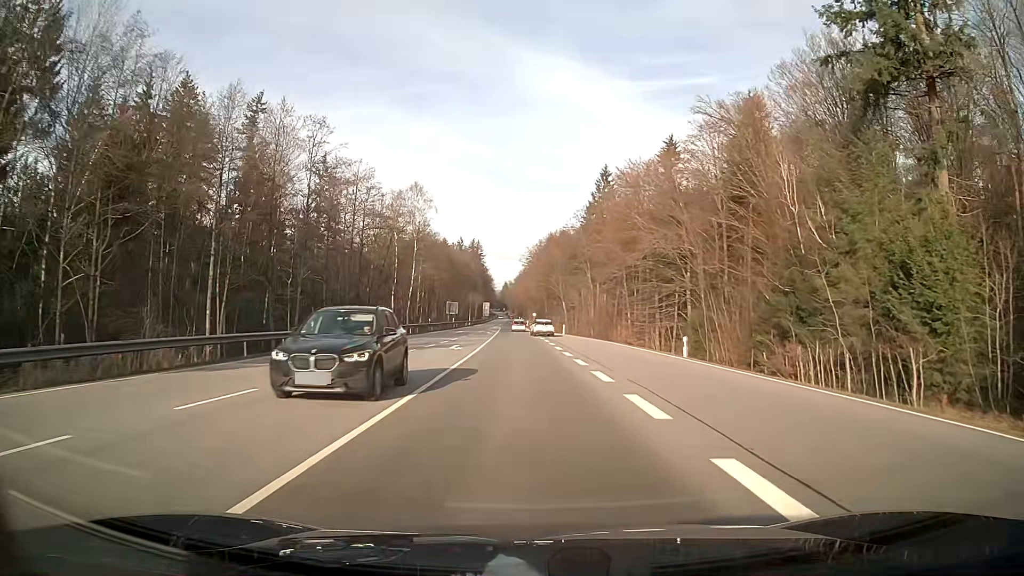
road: secondary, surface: asphalt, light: Day
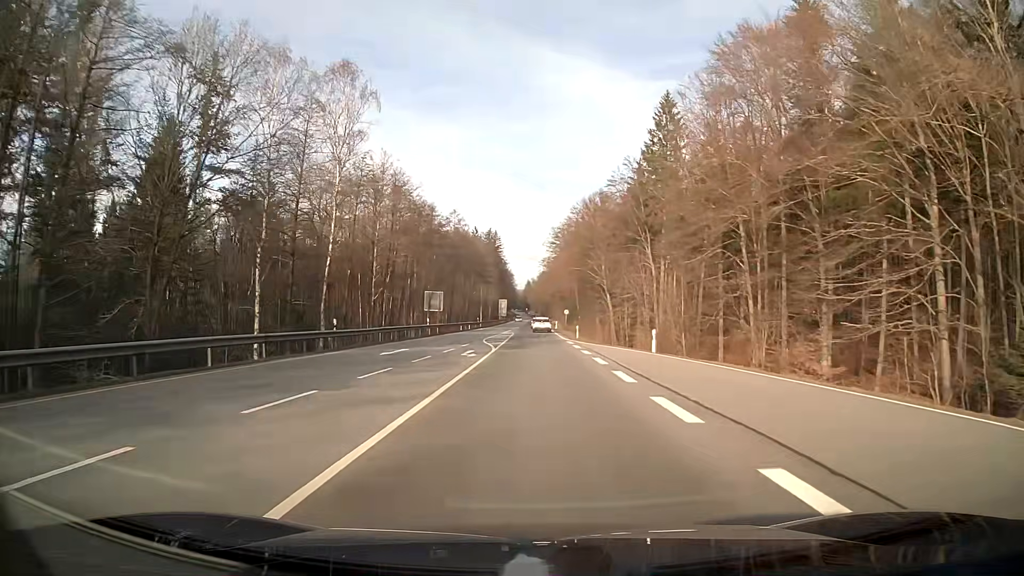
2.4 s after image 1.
(-0.9, +42.4) m; -2°
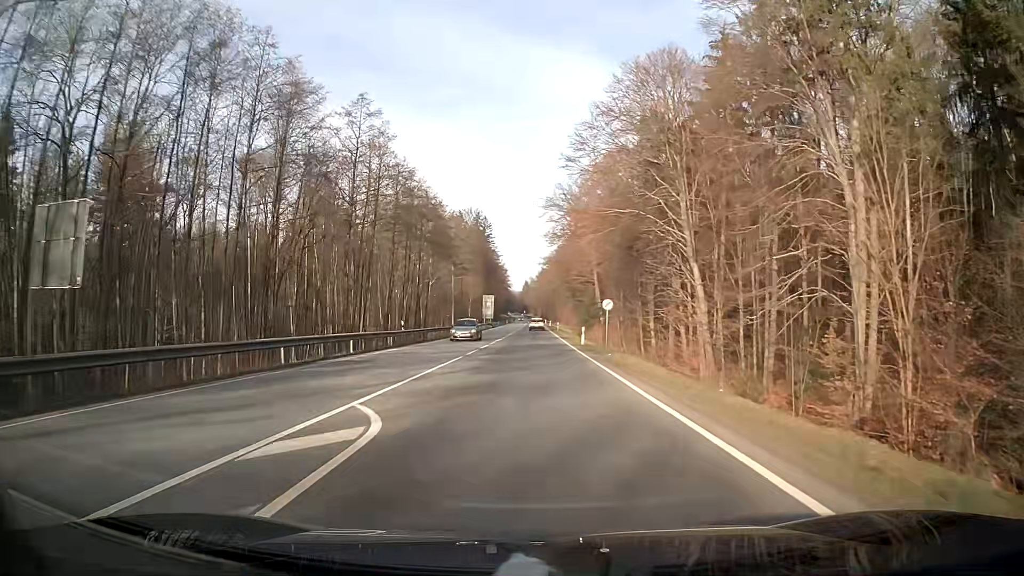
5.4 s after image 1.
(+0.2, +53.4) m; 0°
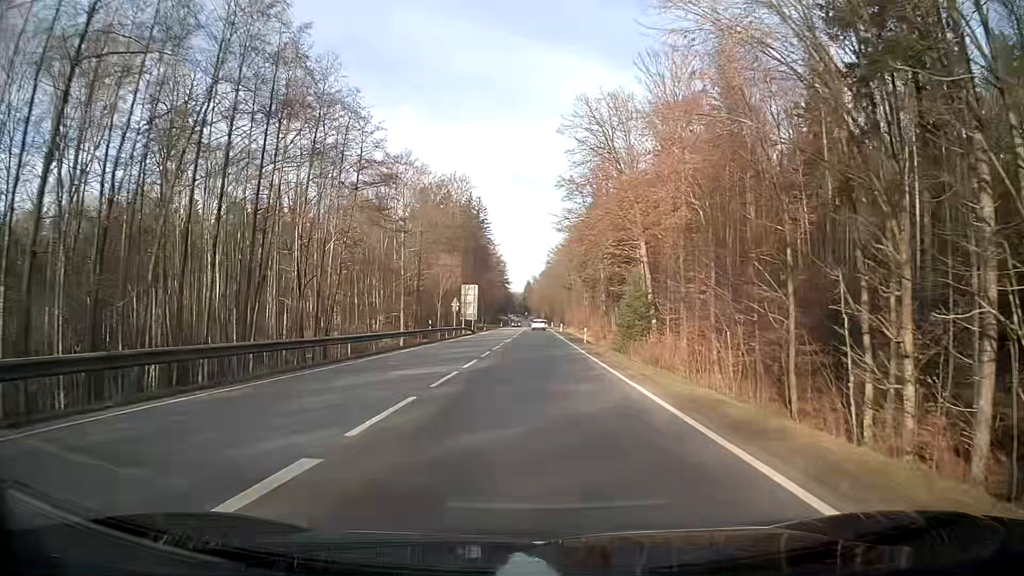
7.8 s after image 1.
(-0.3, +43.0) m; 0°
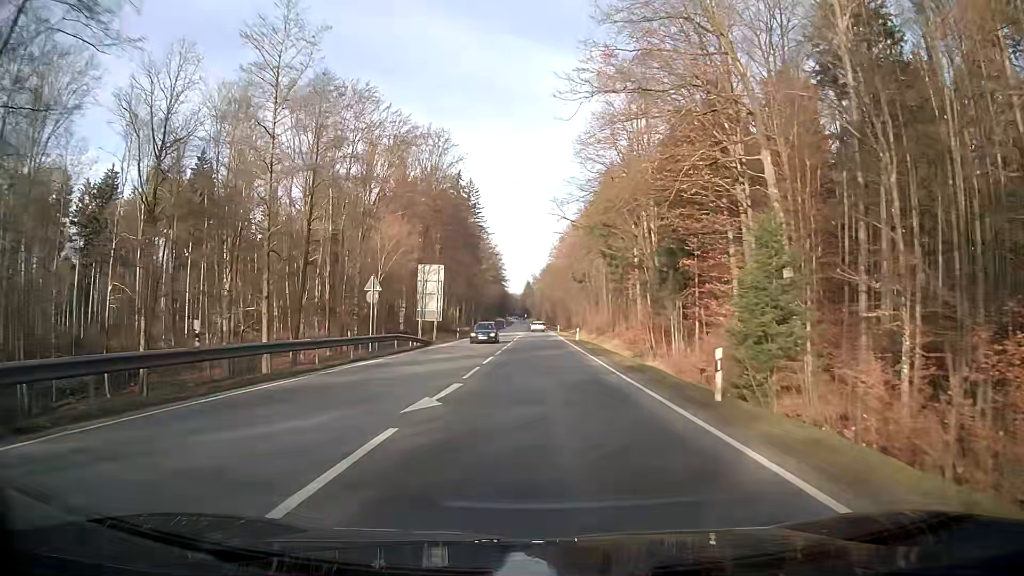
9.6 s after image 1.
(0.0, +33.4) m; 0°
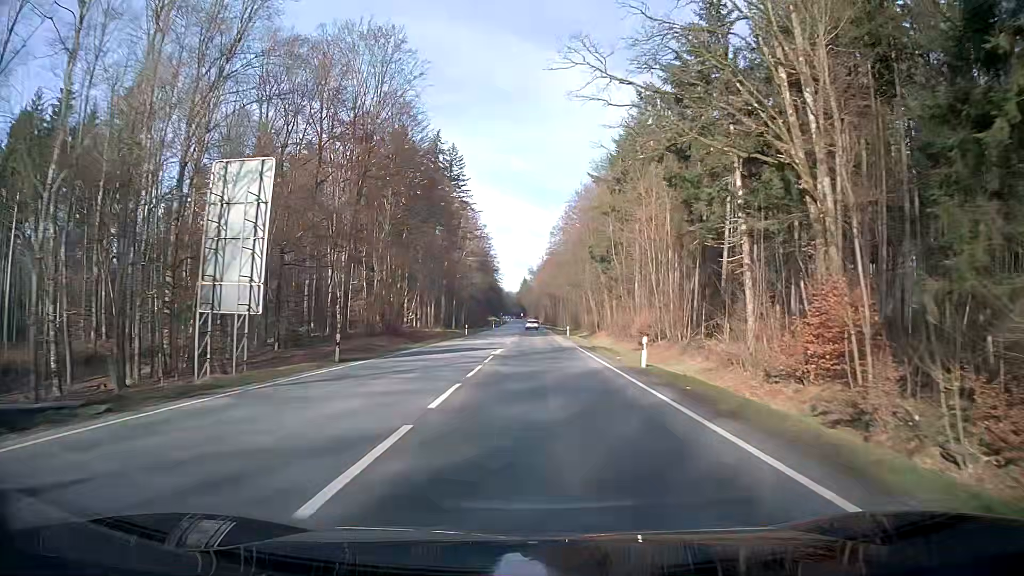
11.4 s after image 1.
(+0.1, +36.1) m; 0°
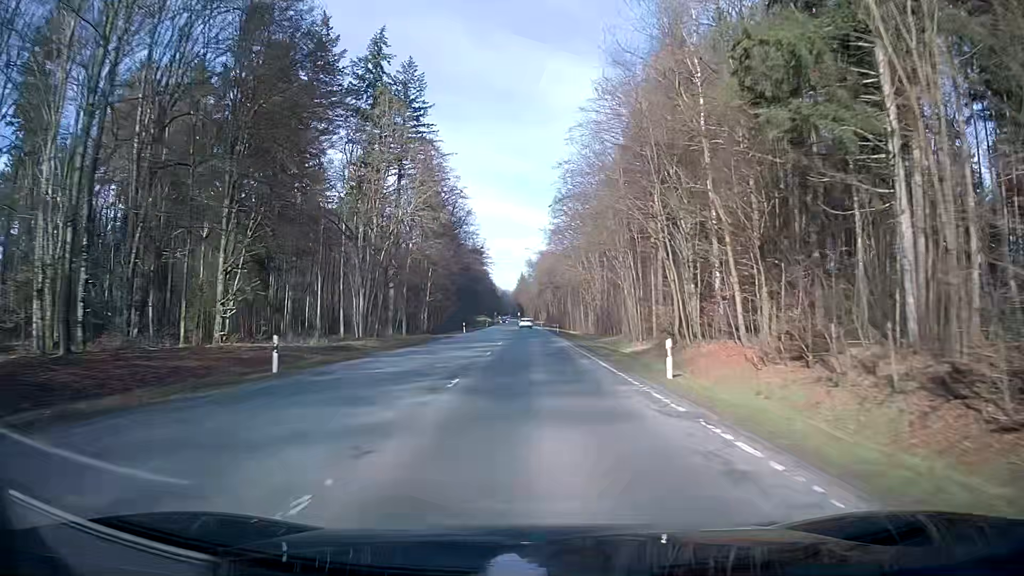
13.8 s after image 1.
(+0.1, +52.0) m; 0°
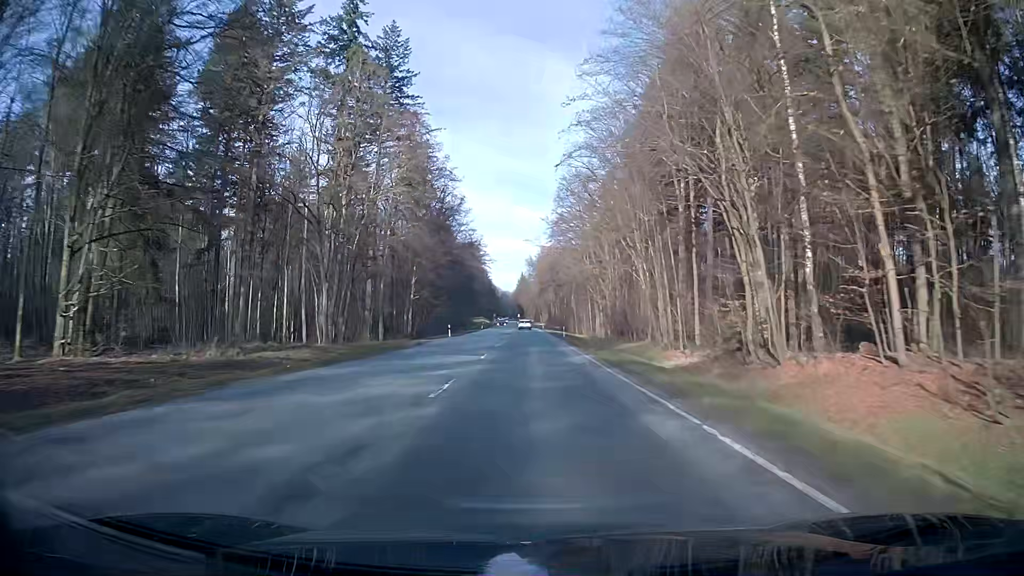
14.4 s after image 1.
(0.0, +13.6) m; 0°
